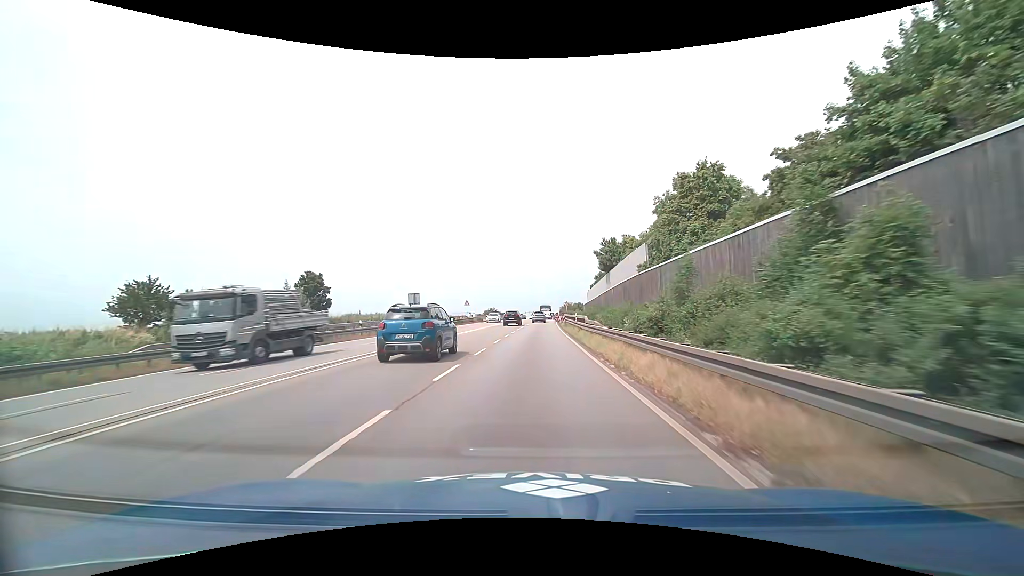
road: primary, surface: asphalt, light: Day
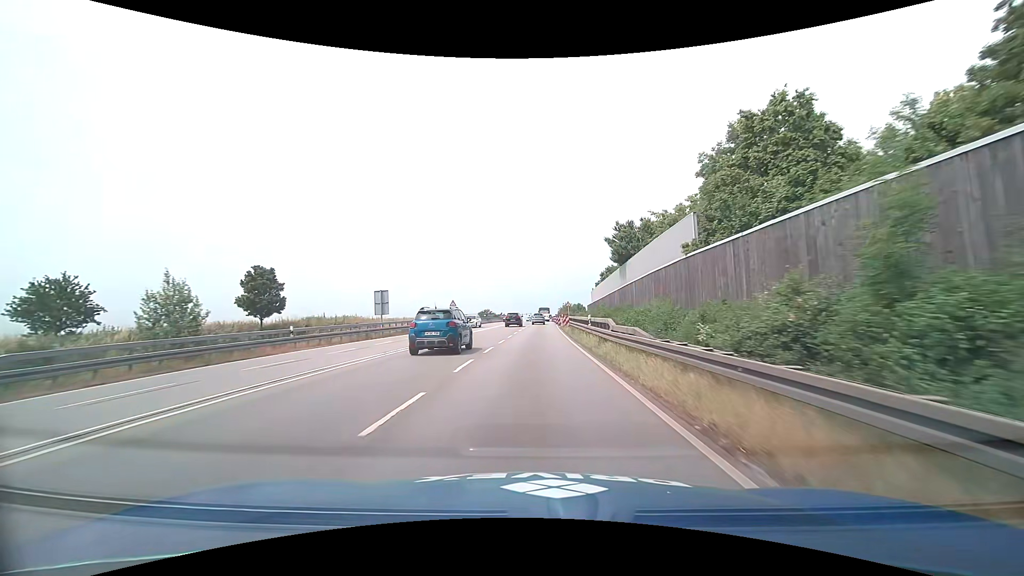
(0.0, +10.3) m; 0°
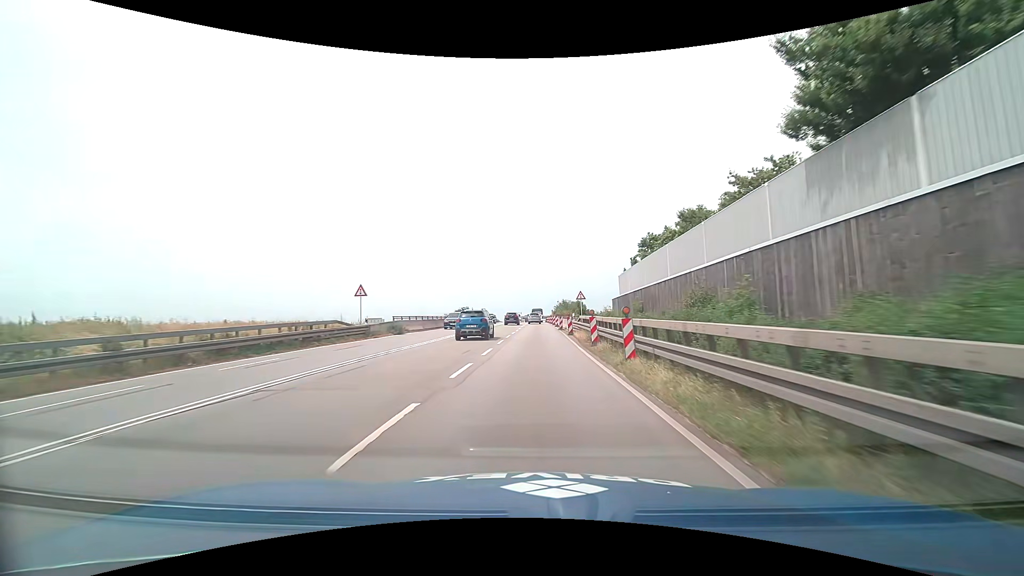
(+0.3, +31.3) m; +1°
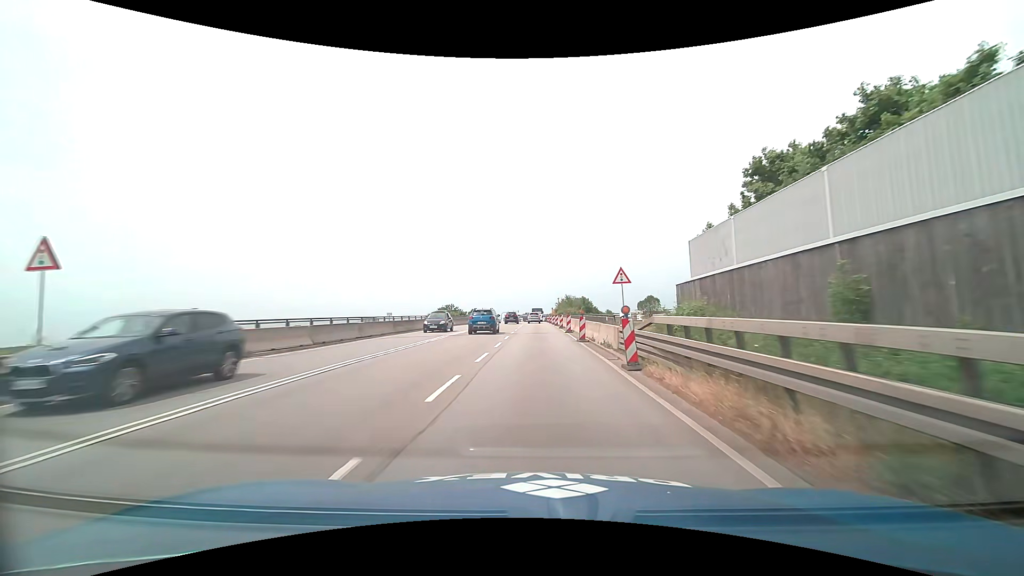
(+0.1, +20.8) m; +1°
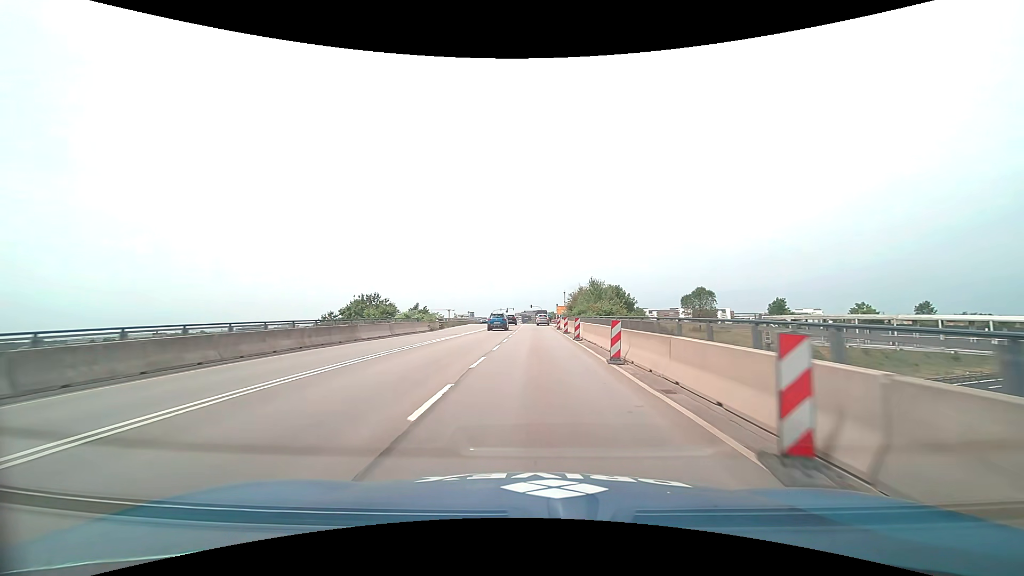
(0.0, +49.8) m; 0°
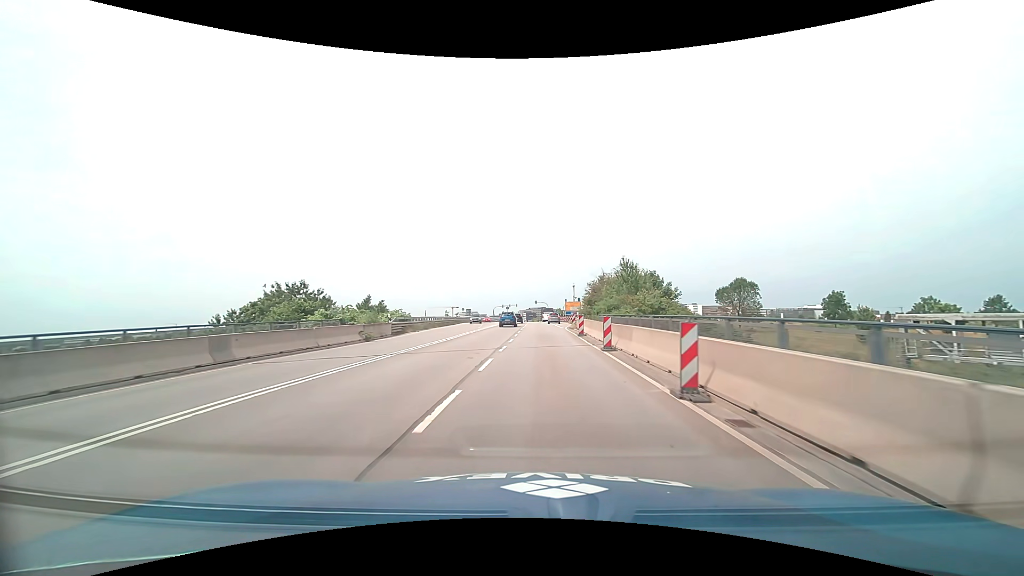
(-0.1, +18.6) m; -1°
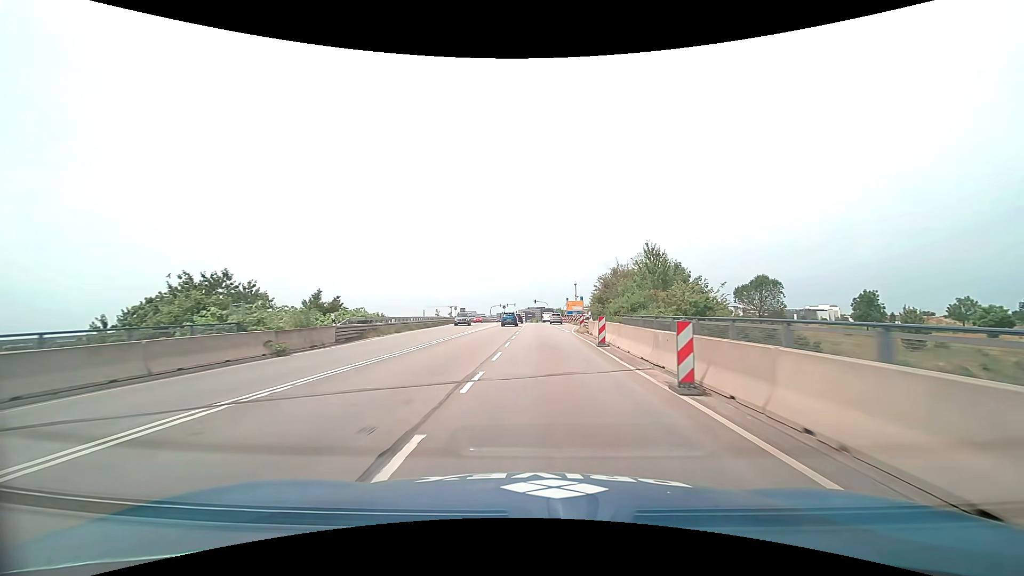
(0.0, +9.1) m; 0°
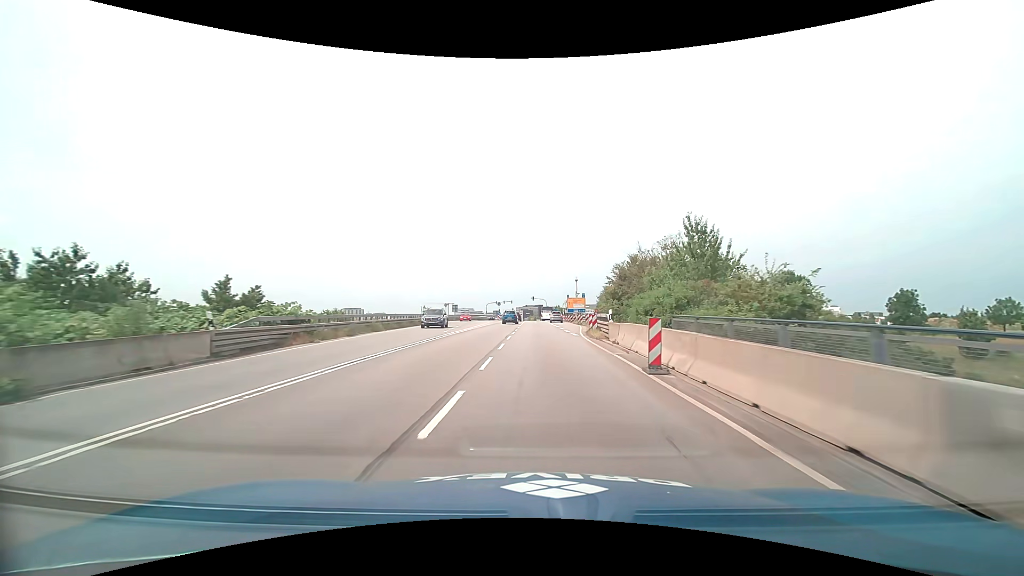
(0.0, +9.0) m; 0°
(0, +10) (0, +20) (+1, +30) (+1, +40) (+2, +50) (+3, +60) (+4, +70) (+4, +80) (+4, +90) (+4, +100) m
